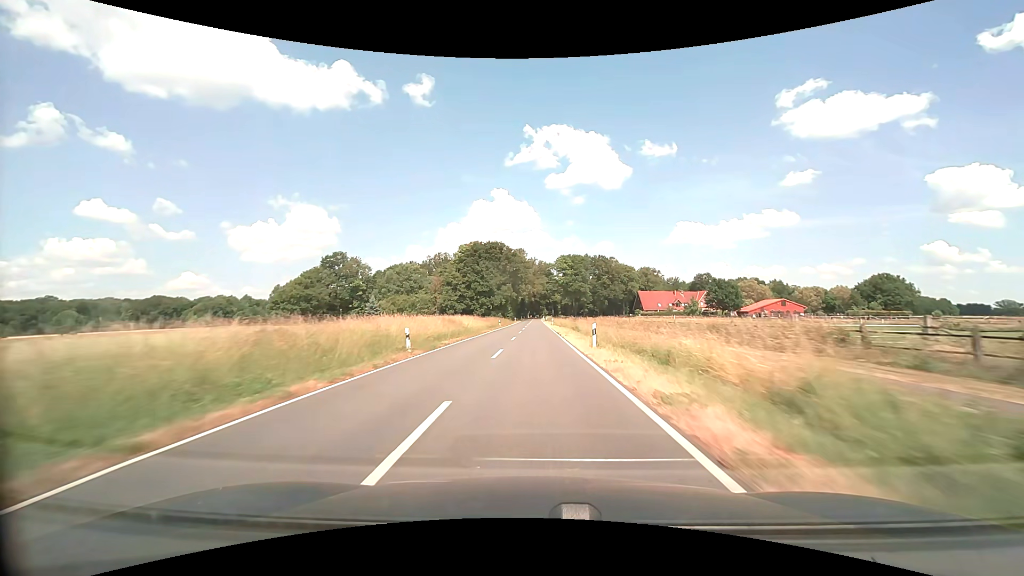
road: secondary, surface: asphalt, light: Day
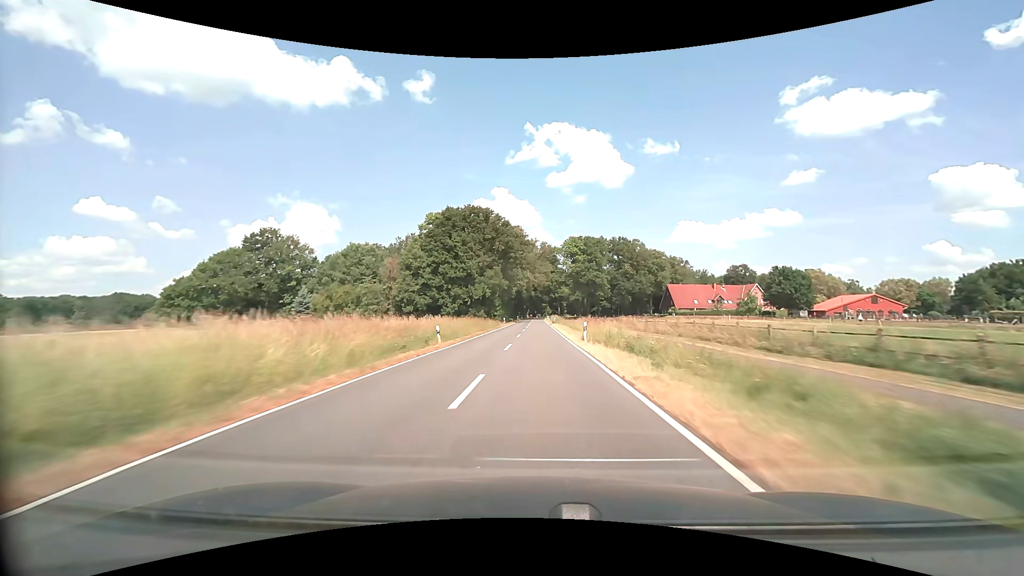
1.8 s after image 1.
(0.0, +44.9) m; 0°
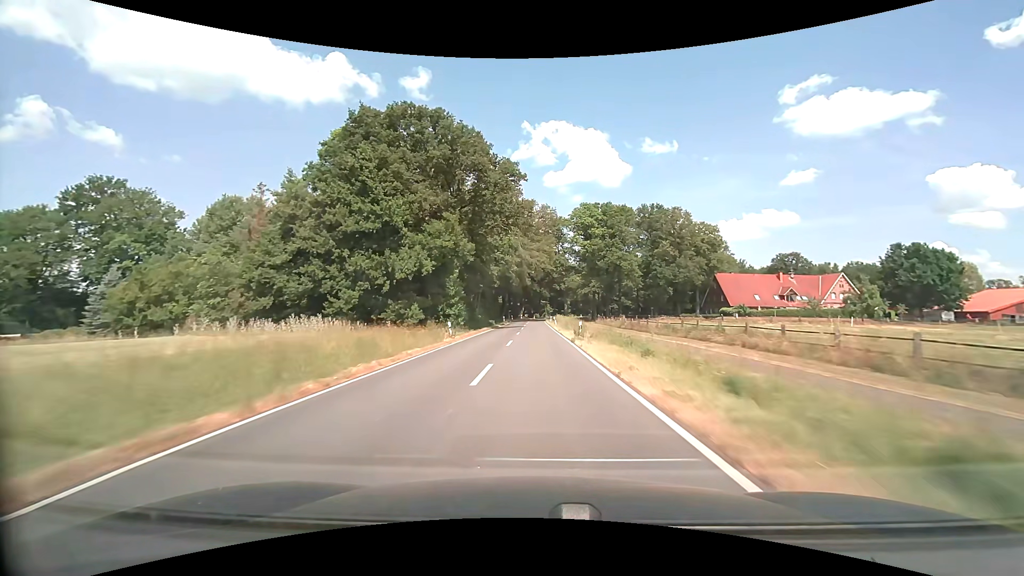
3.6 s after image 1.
(+0.1, +45.9) m; 0°
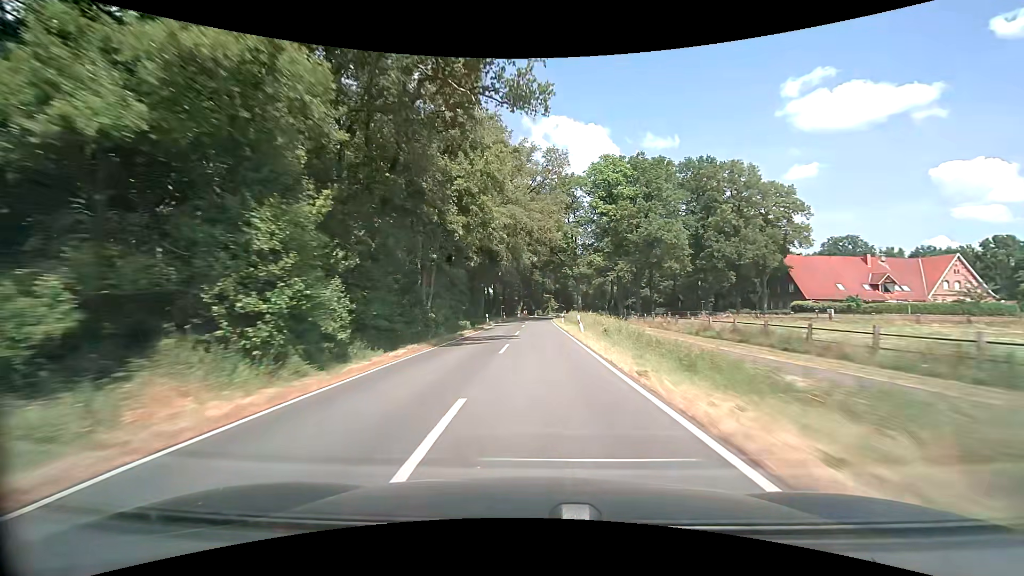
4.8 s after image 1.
(-0.1, +30.0) m; 0°
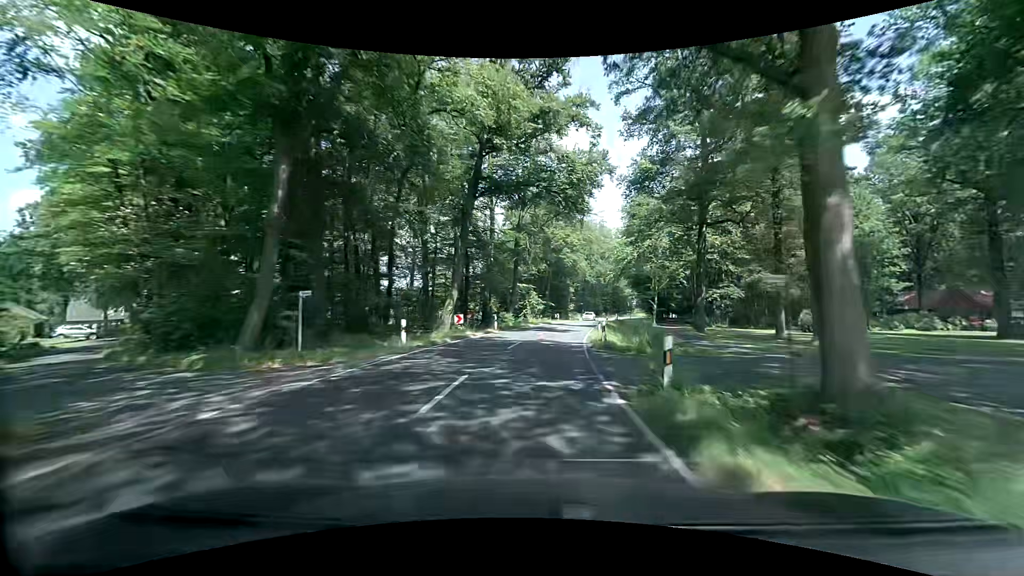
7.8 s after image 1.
(+0.8, +68.7) m; +2°
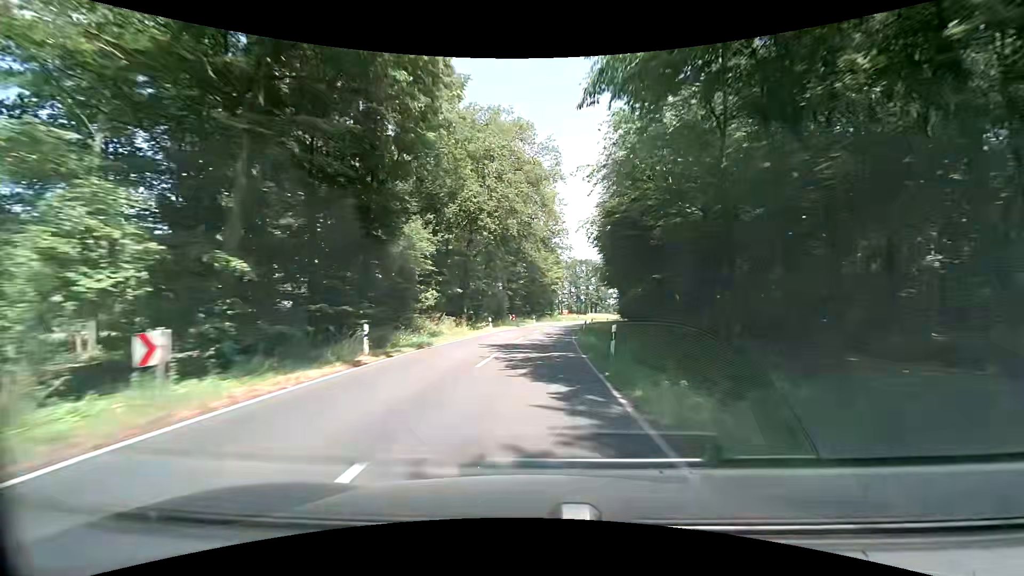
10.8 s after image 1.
(+8.0, +65.2) m; +12°
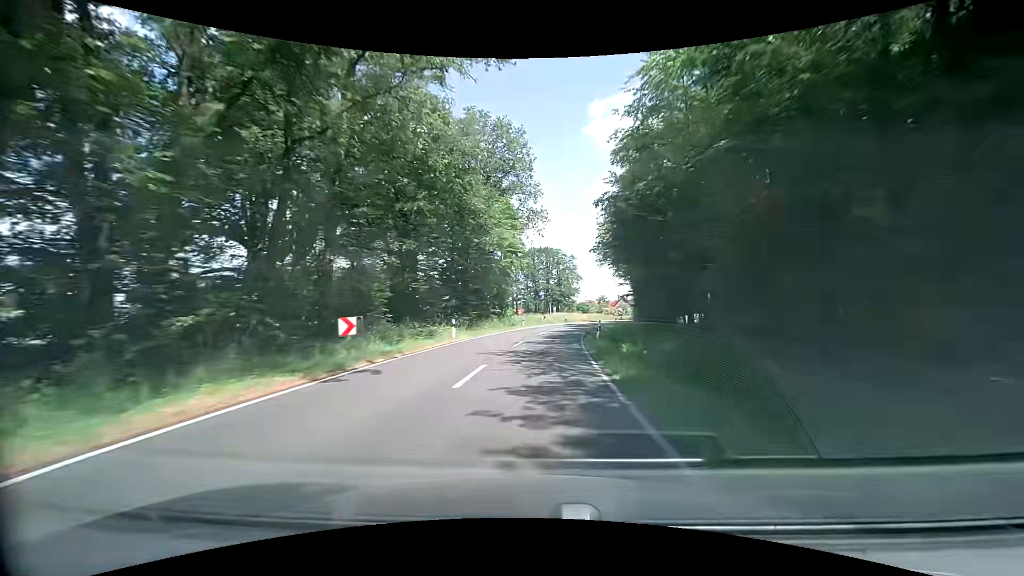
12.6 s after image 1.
(+2.0, +39.3) m; +6°
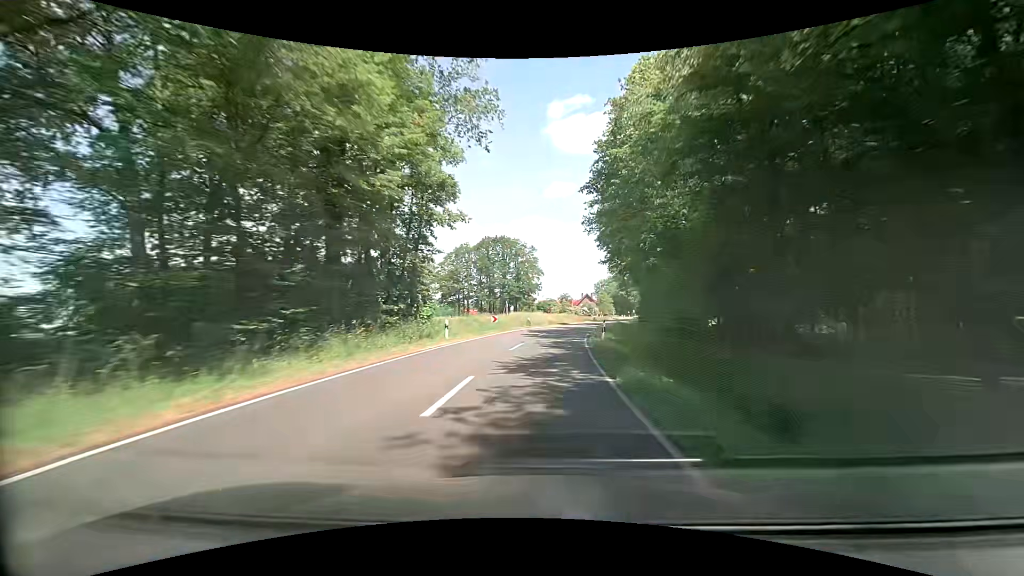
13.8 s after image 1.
(+1.1, +26.2) m; +5°
(0, +10) (+1, +20) (+2, +30) (+3, +40) (+5, +50) (+7, +60) (+9, +69) (+11, +79) (+14, +89) (+17, +98) m
